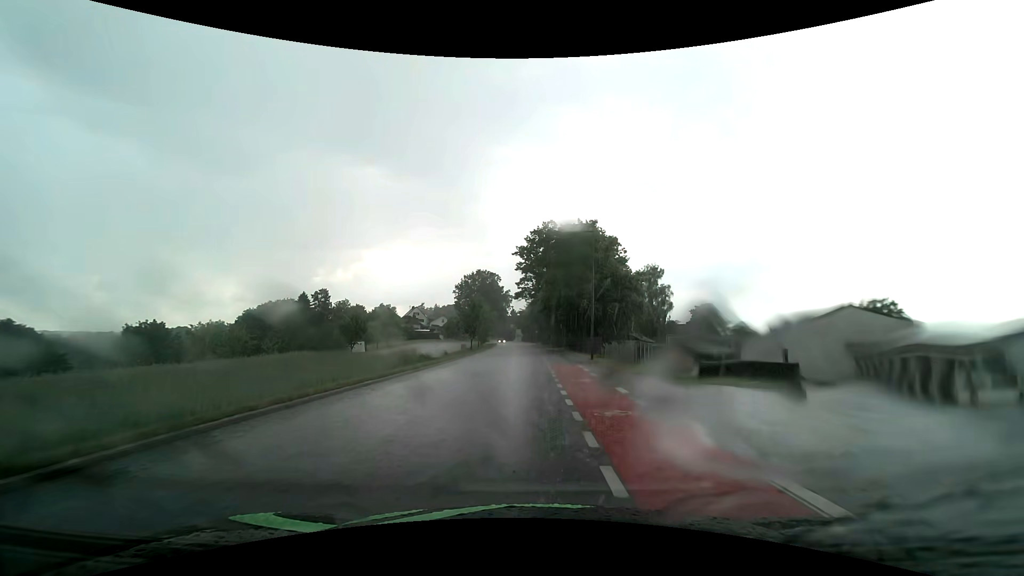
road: tertiary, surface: asphalt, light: Day
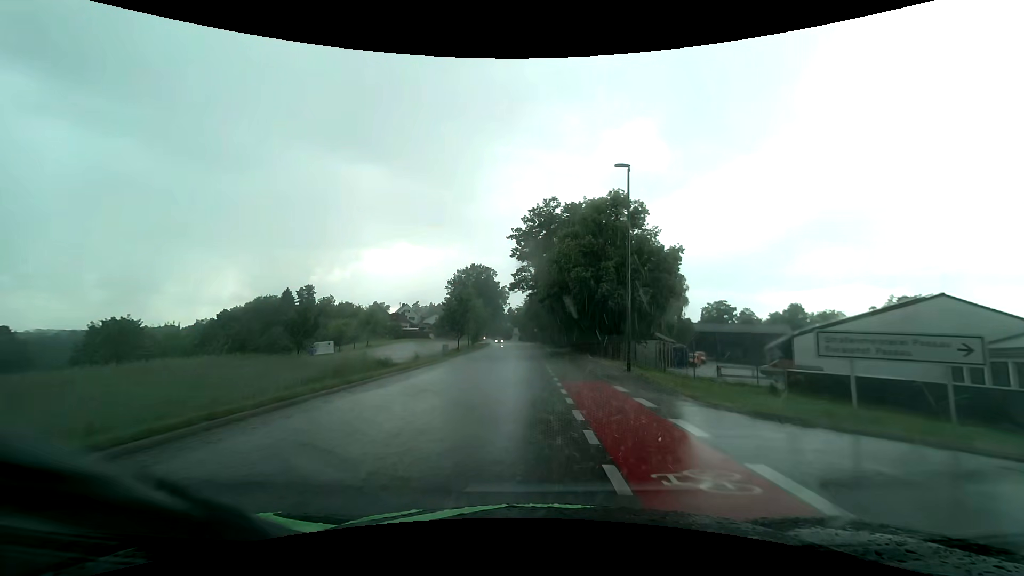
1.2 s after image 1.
(0.0, +12.0) m; 0°
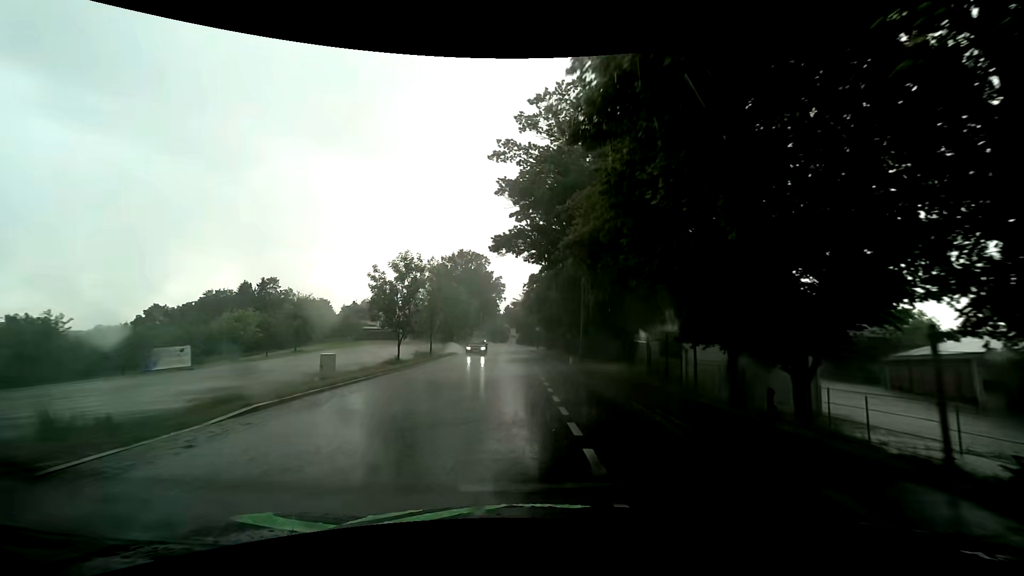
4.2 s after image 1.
(-0.1, +29.4) m; 0°
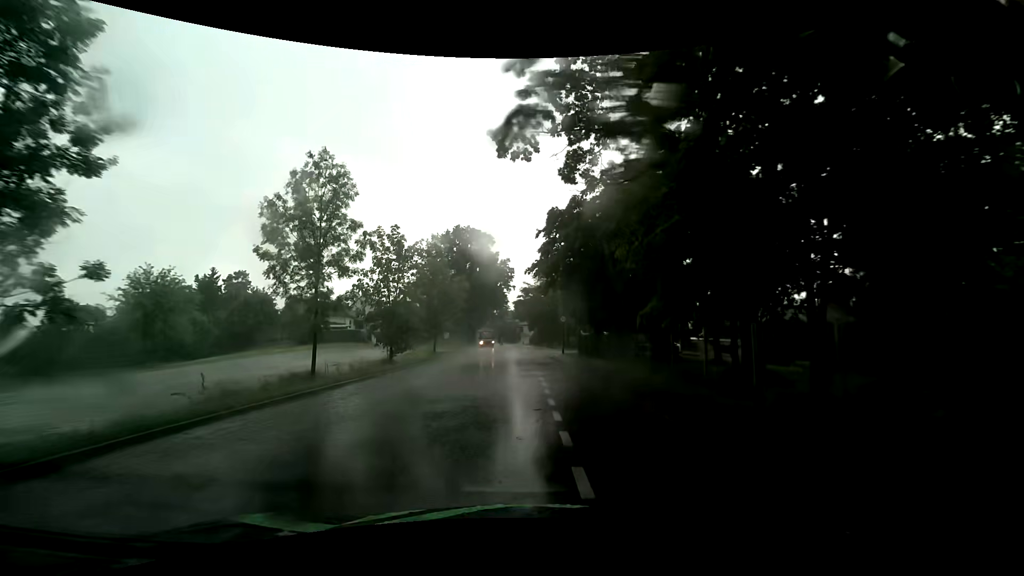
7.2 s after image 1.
(-0.4, +29.0) m; -1°
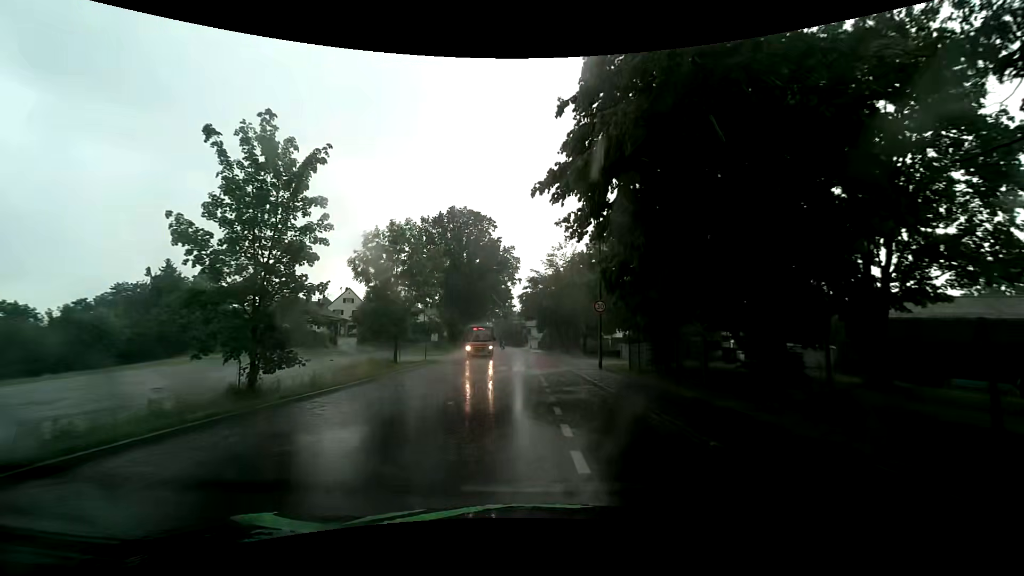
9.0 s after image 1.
(-0.2, +17.3) m; -1°
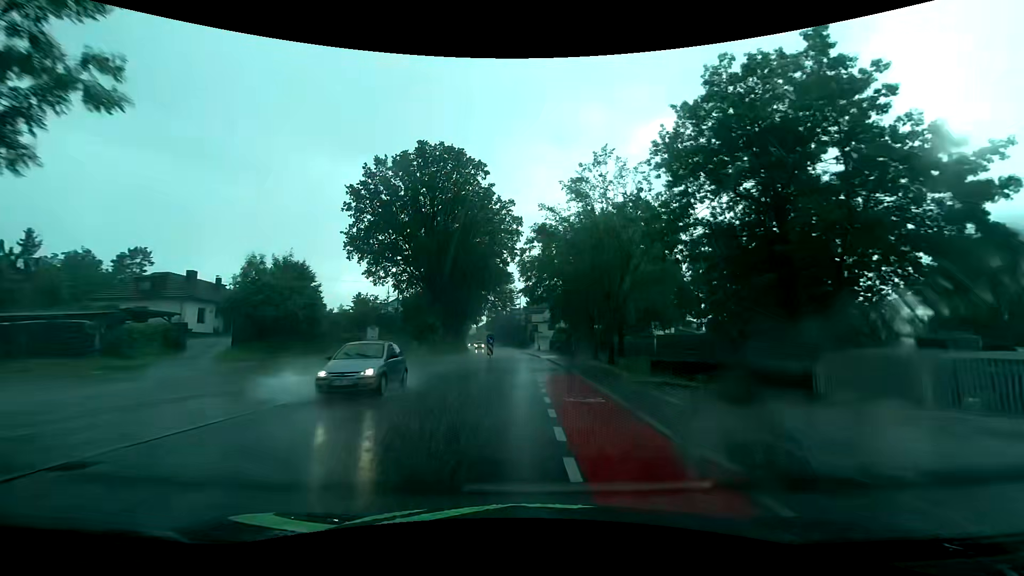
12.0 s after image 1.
(-0.2, +28.5) m; -1°
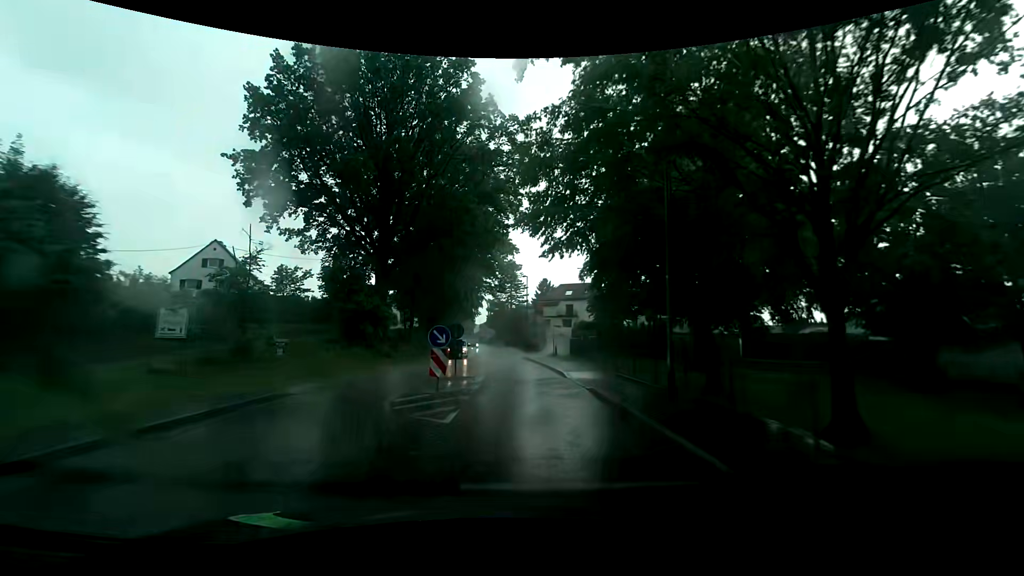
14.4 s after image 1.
(-0.1, +22.5) m; -1°
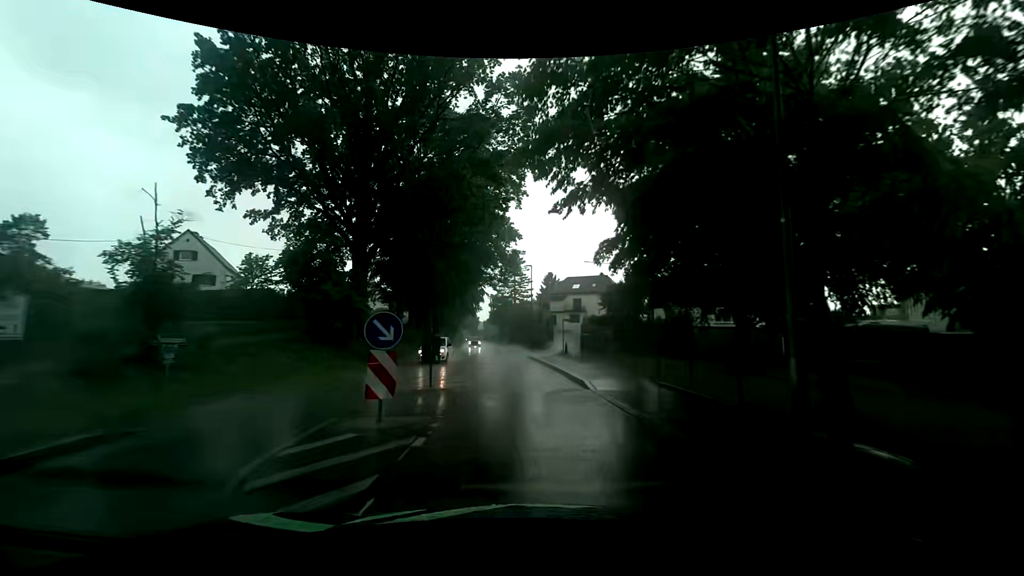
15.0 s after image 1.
(0.0, +5.6) m; 0°
(0, +10) (0, +20) (-1, +30) (-2, +40) (-3, +50) (-3, +60) (-4, +70) (-5, +80) (-7, +90) (-8, +100) m
